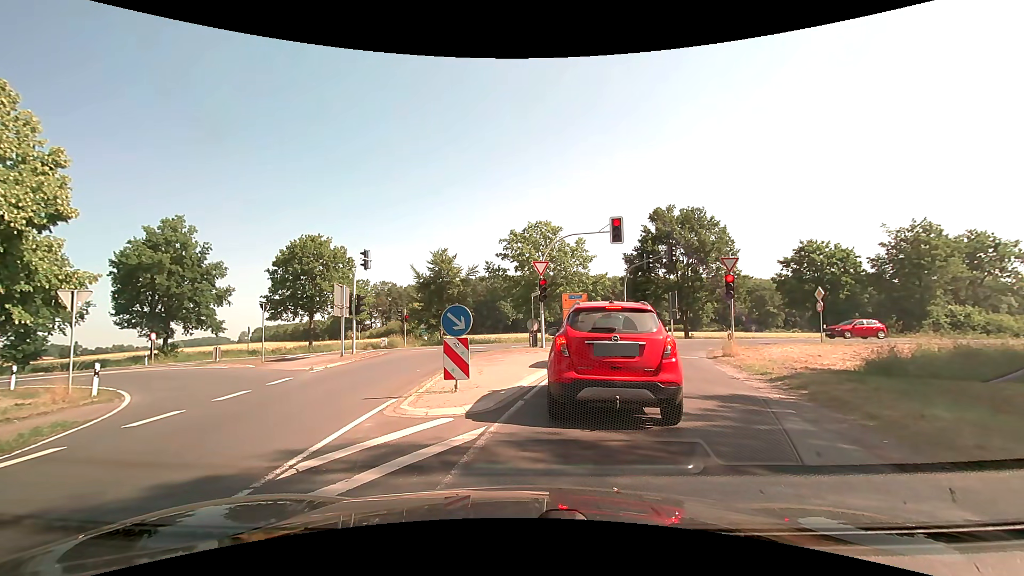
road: secondary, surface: asphalt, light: Day
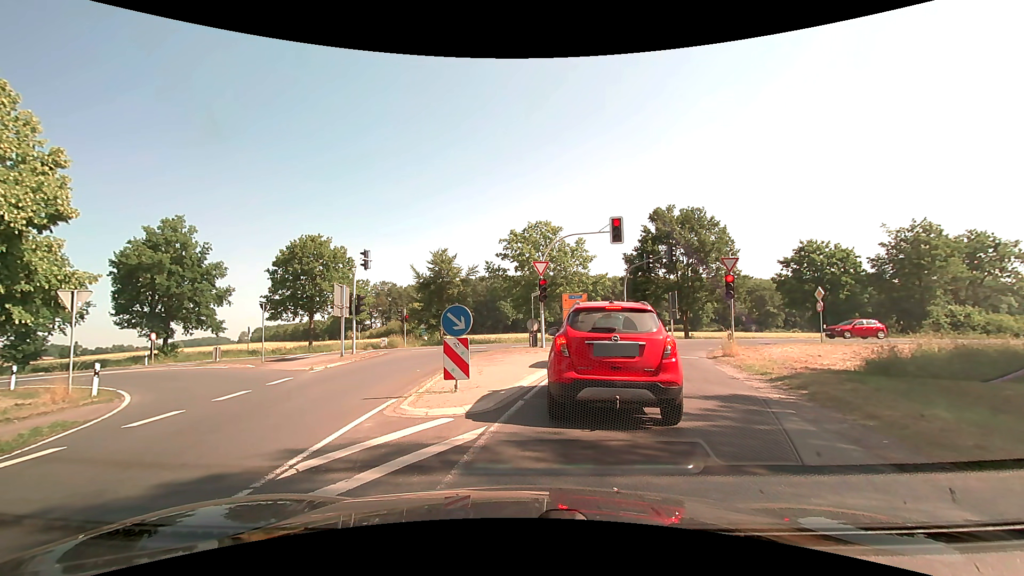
(0.0, 0.0) m; 0°
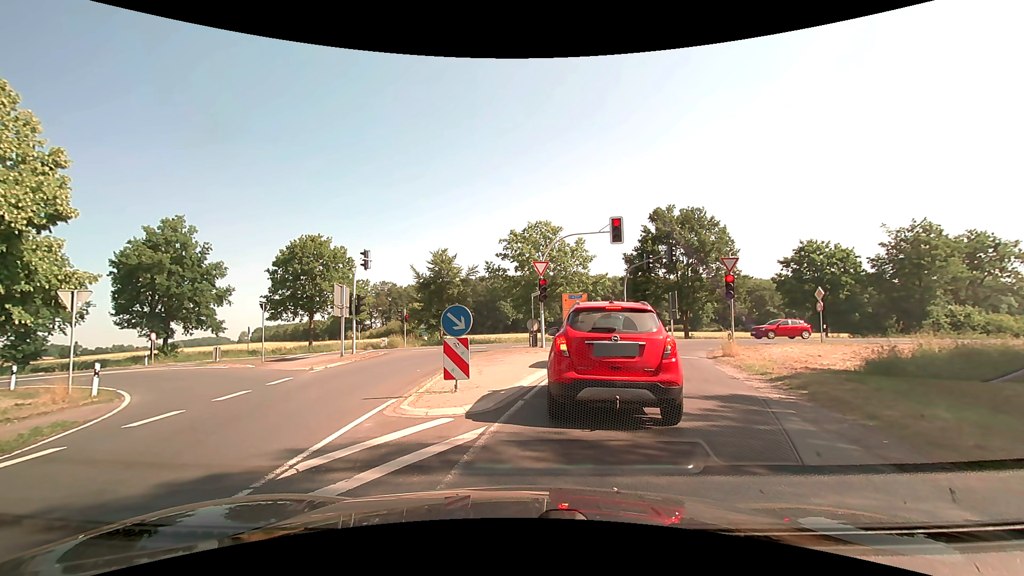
(0.0, 0.0) m; 0°
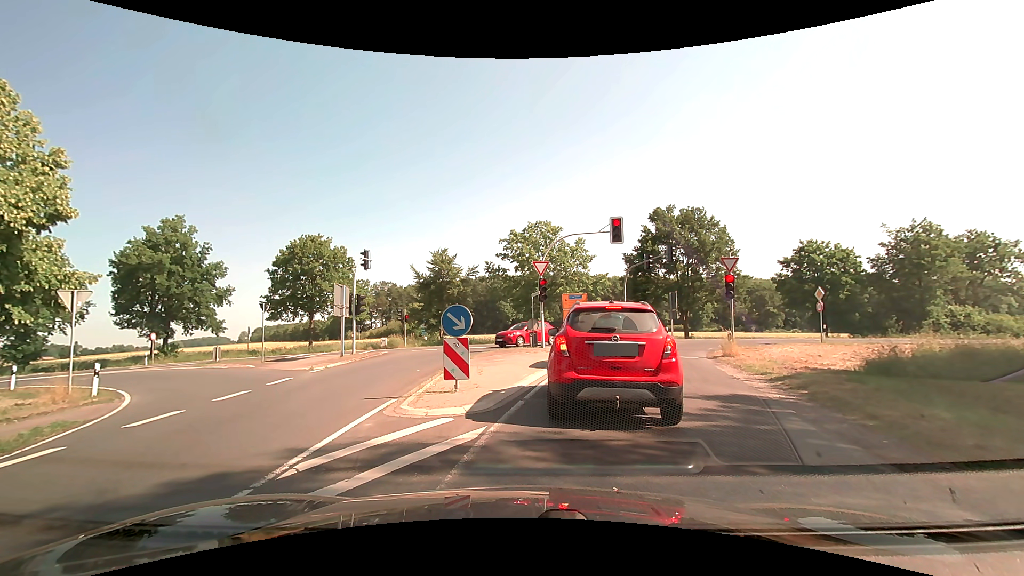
(0.0, 0.0) m; 0°
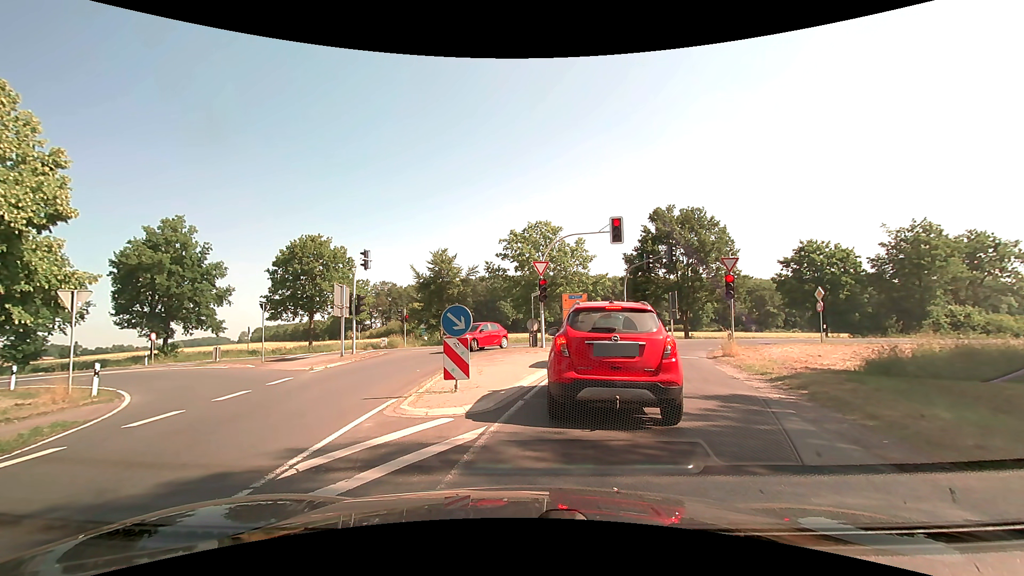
(0.0, 0.0) m; 0°
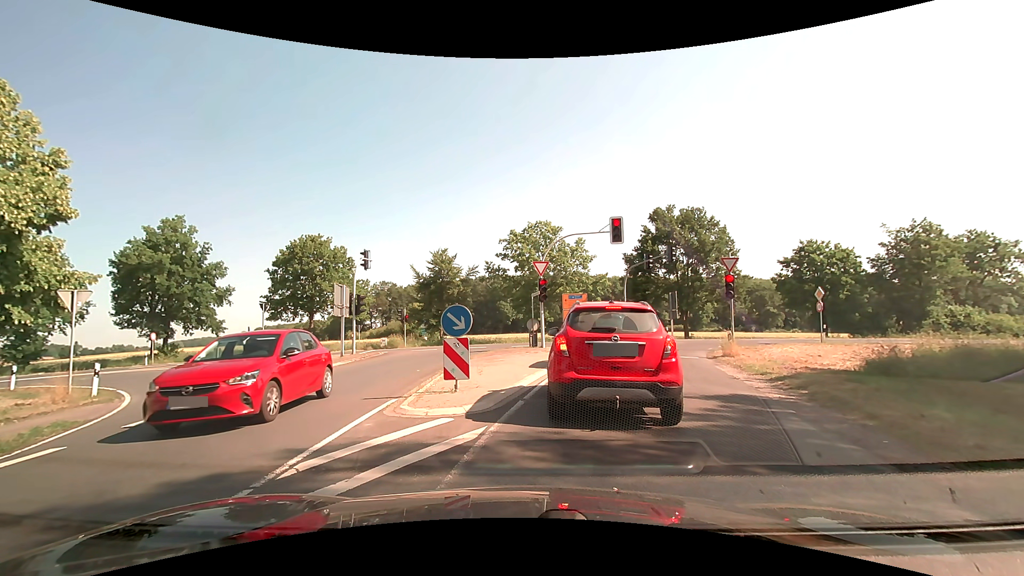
(0.0, 0.0) m; 0°
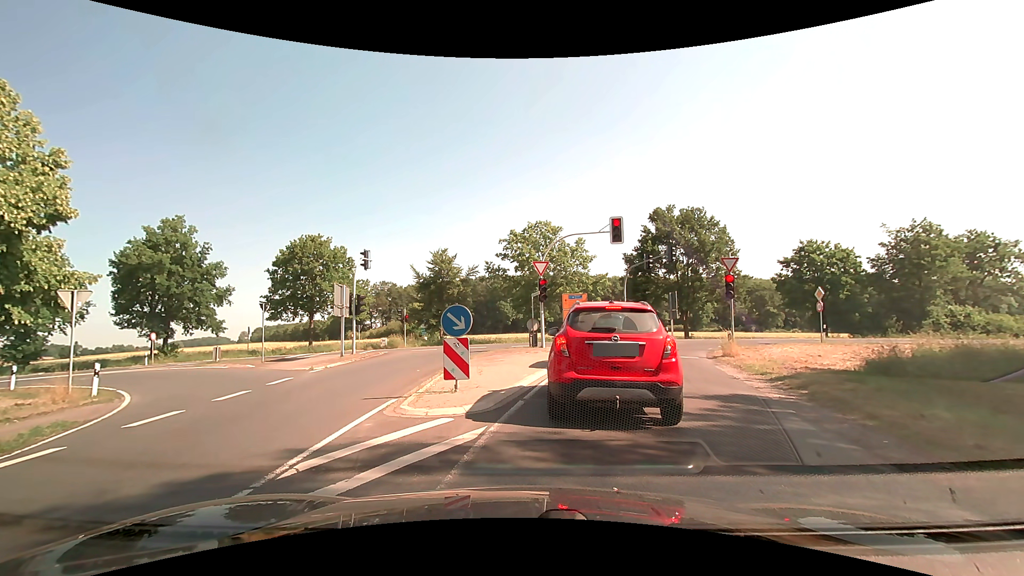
(0.0, 0.0) m; 0°
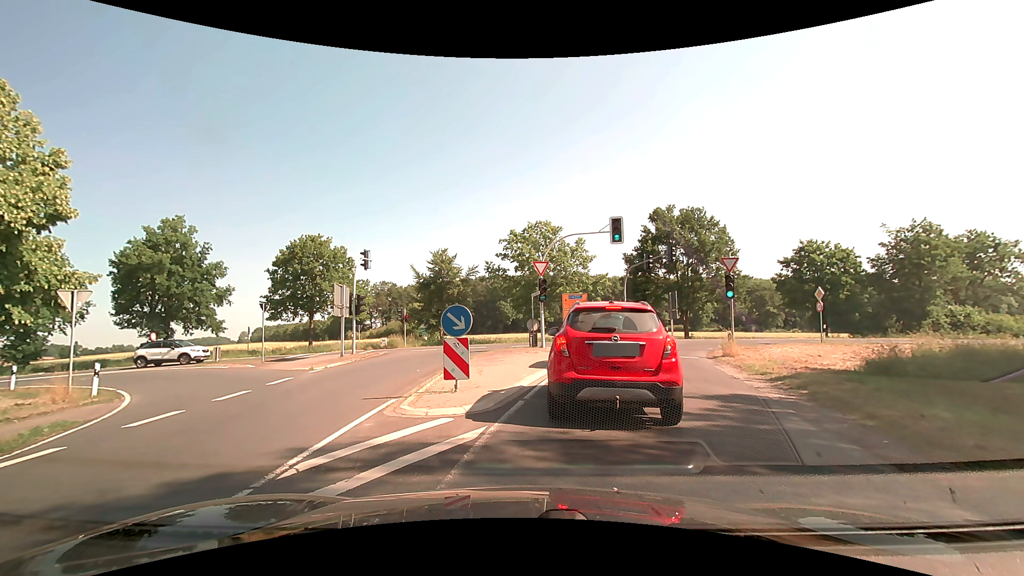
(0.0, 0.0) m; 0°
